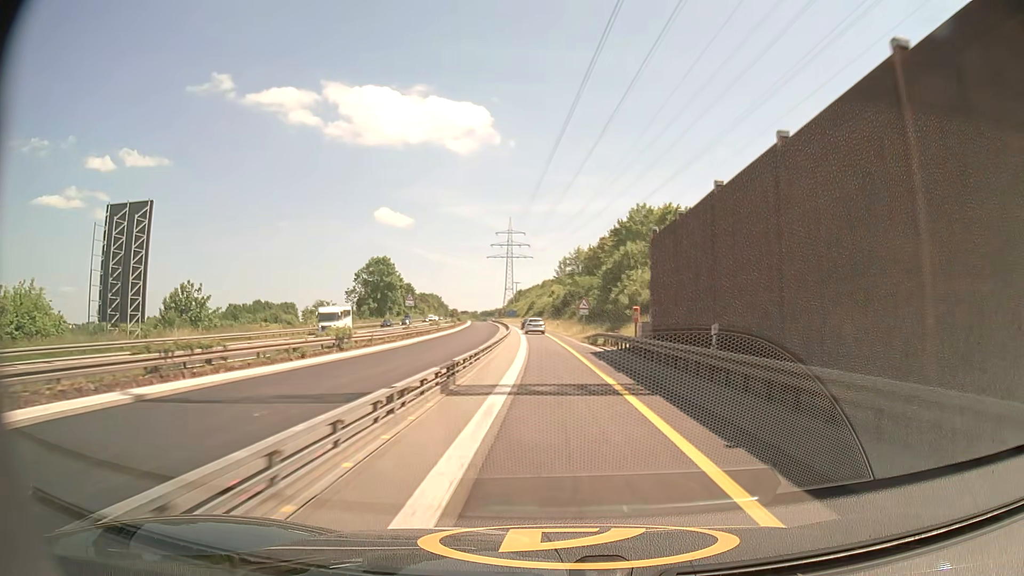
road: motorway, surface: asphalt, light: Day
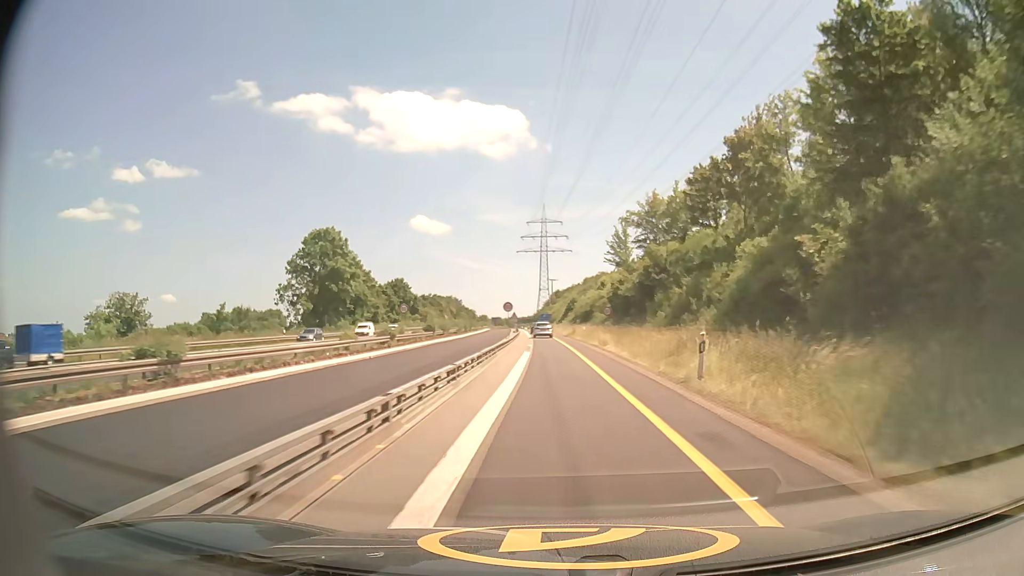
(-1.7, +61.0) m; -3°
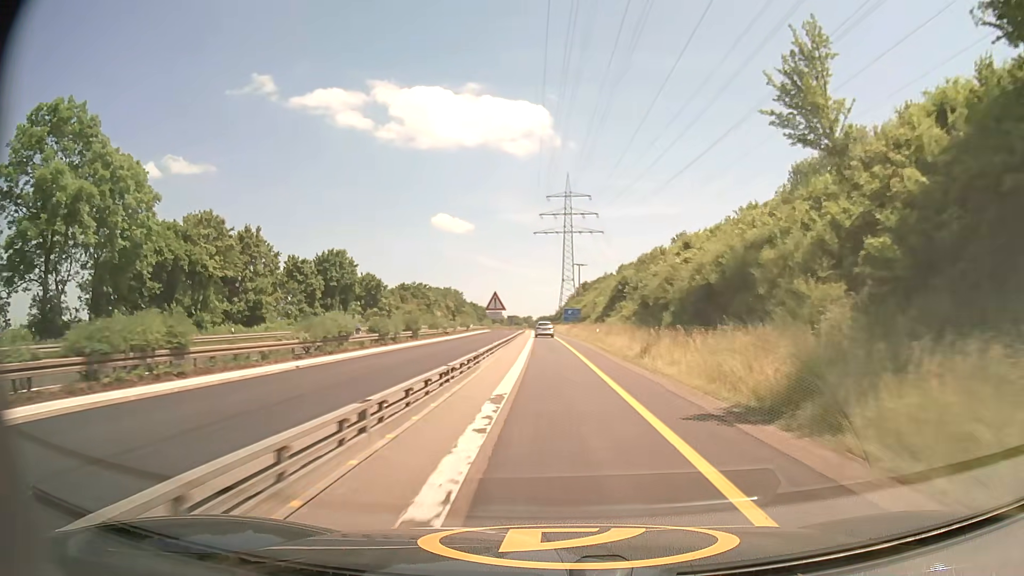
(-1.2, +61.1) m; -2°
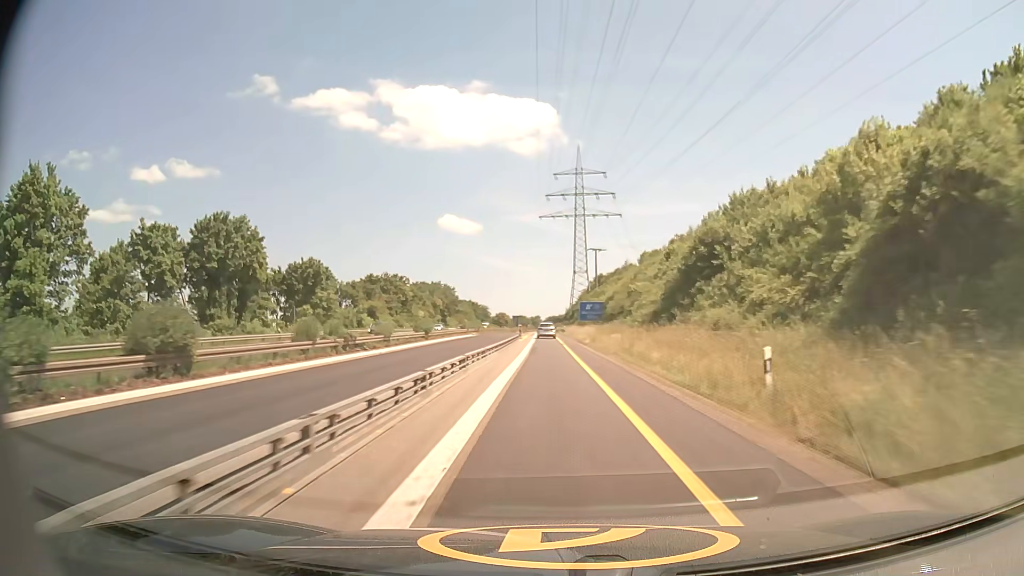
(-0.2, +37.3) m; -1°
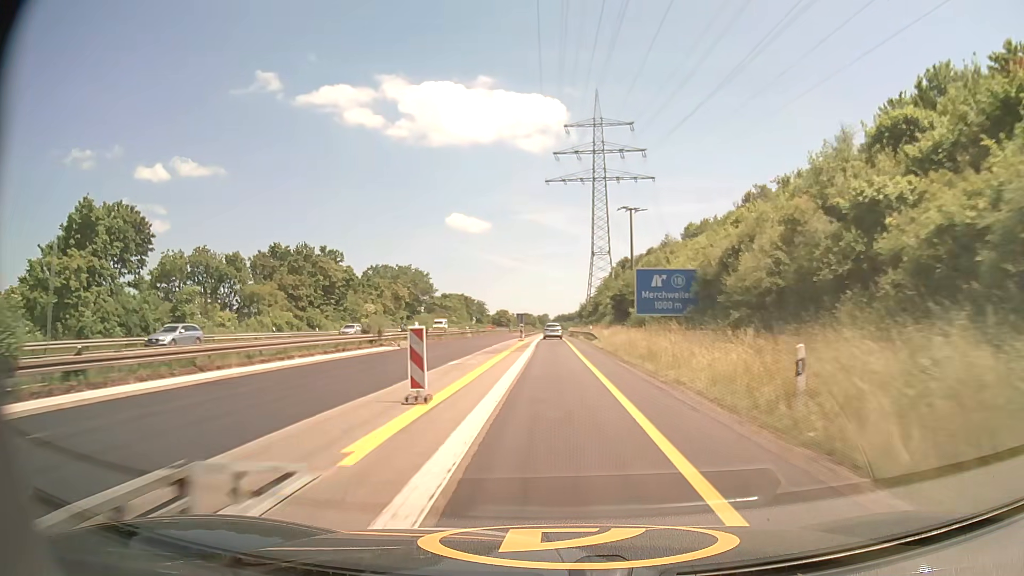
(-0.5, +50.4) m; -1°
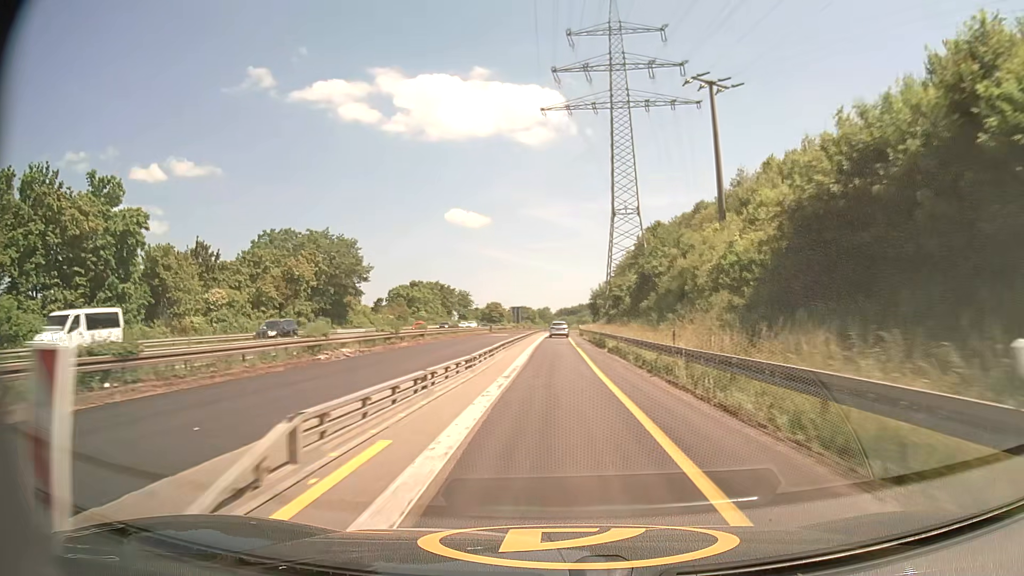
(0.0, +50.0) m; 0°
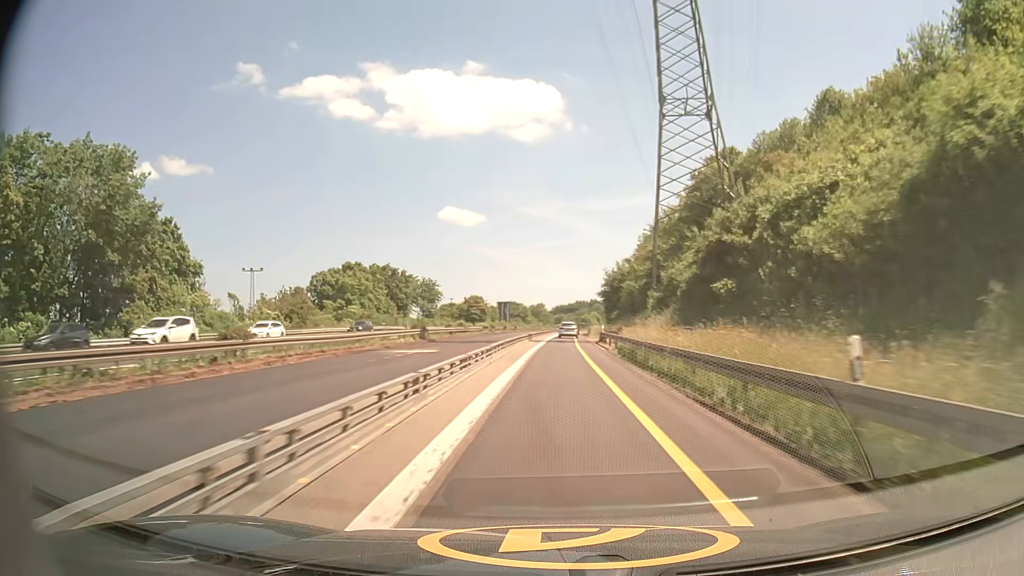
(+0.2, +49.2) m; +1°
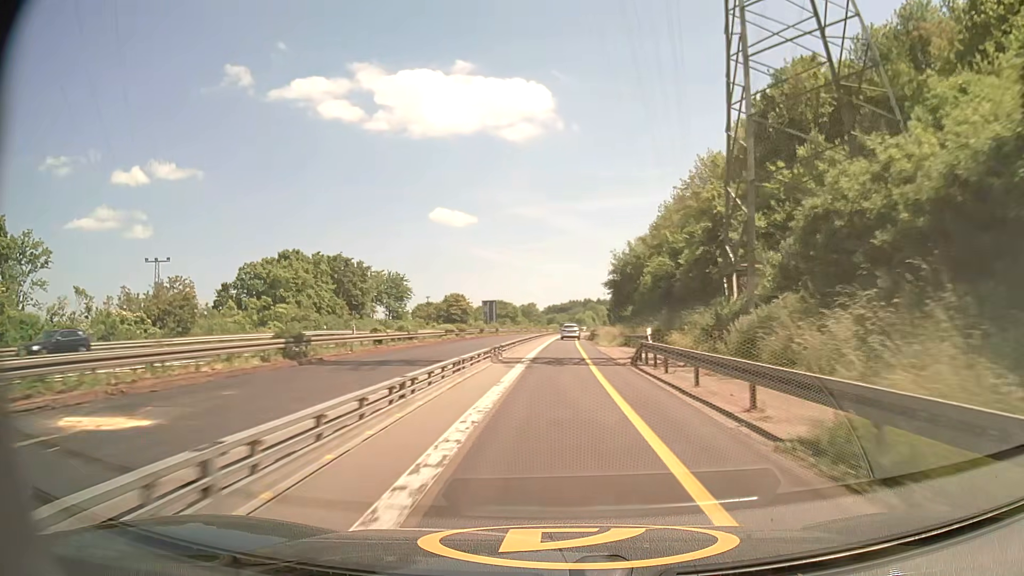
(0.0, +24.5) m; 0°
(0, +10) (0, +20) (0, +30) (+1, +40) (+1, +50) (+1, +60) (+1, +70) (+2, +80) (+2, +90) (+3, +100) m
